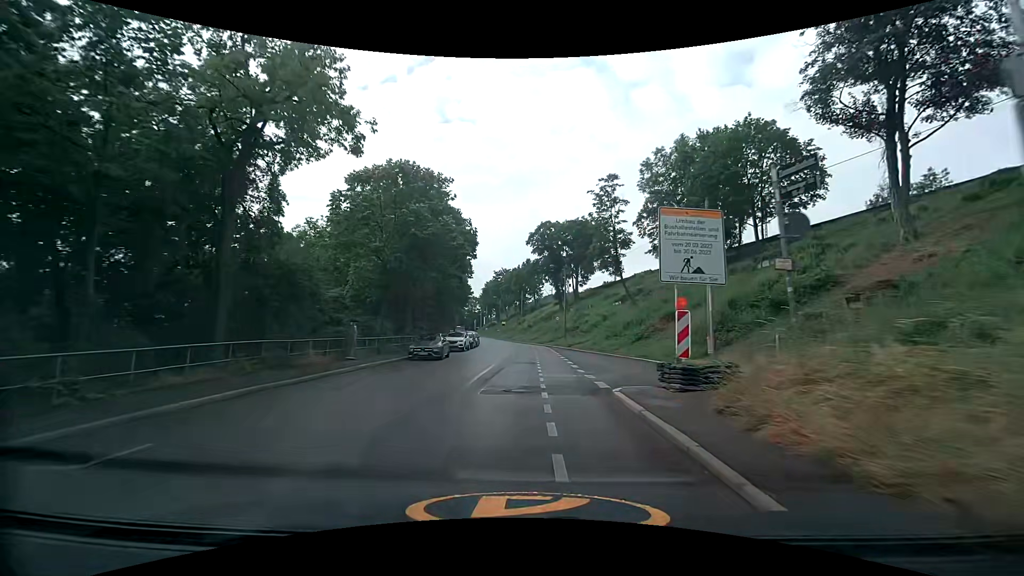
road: secondary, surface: asphalt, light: Day
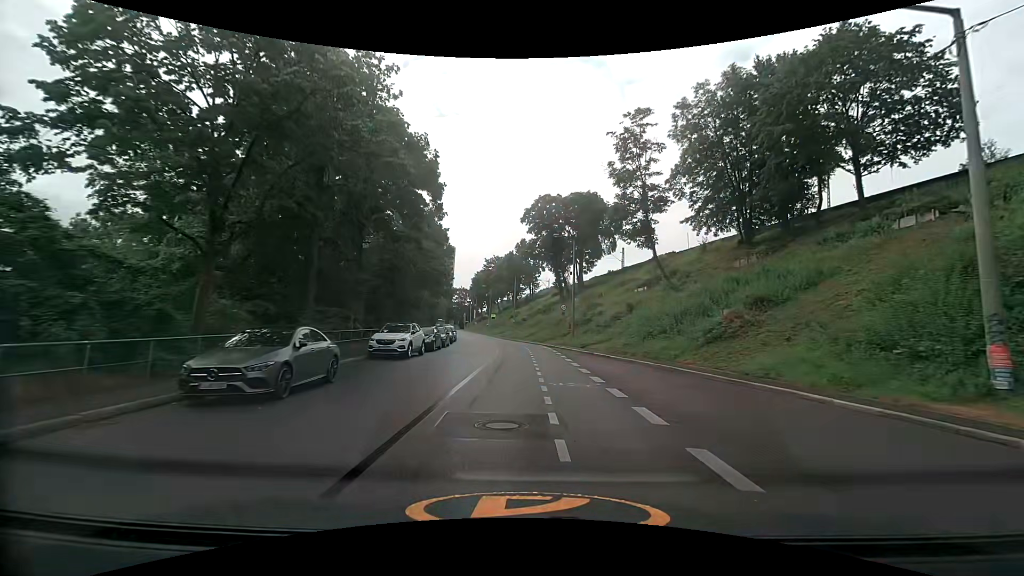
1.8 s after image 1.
(0.0, +17.4) m; 0°
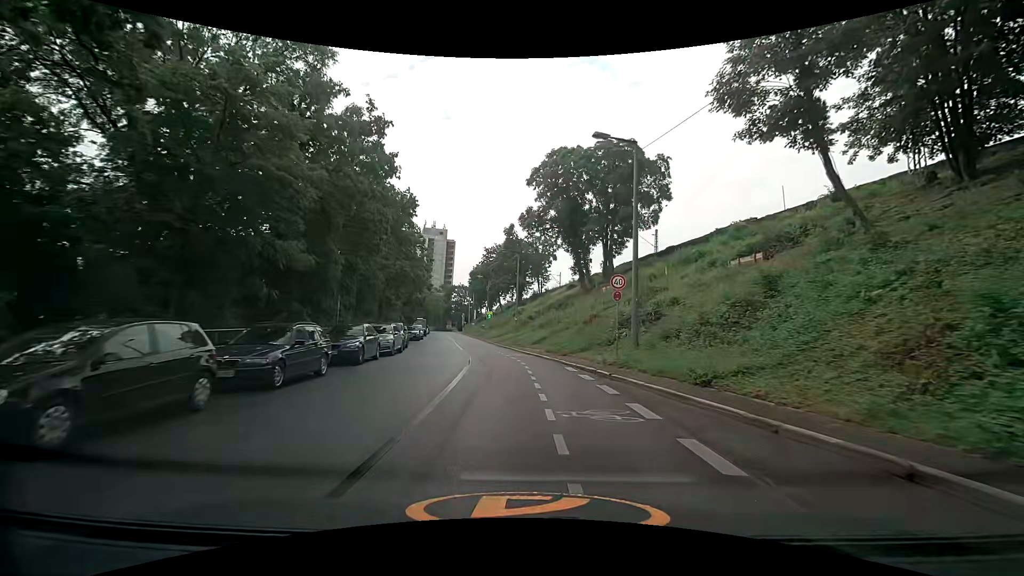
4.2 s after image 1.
(-0.1, +24.0) m; -1°
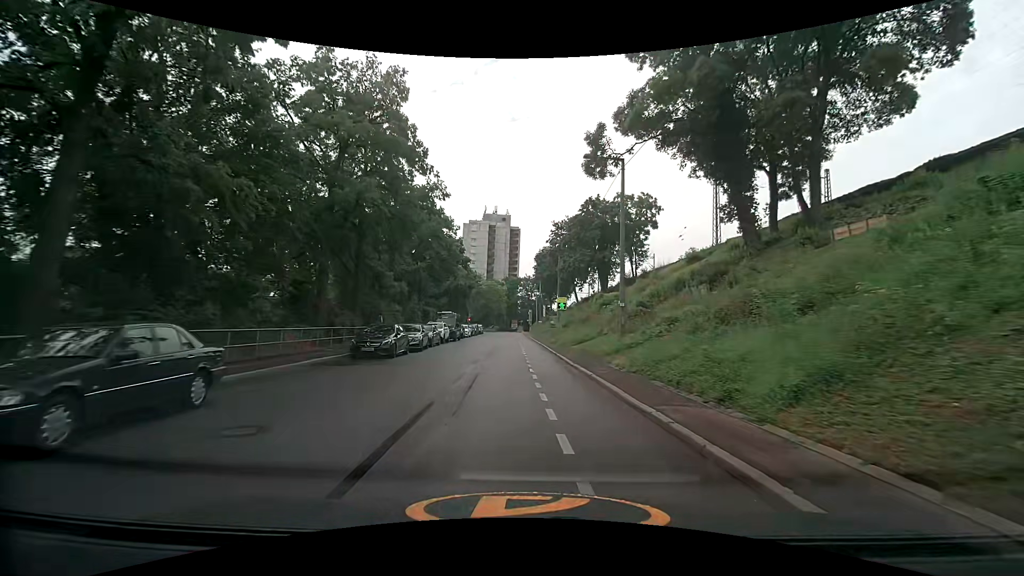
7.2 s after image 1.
(-1.7, +29.9) m; -8°
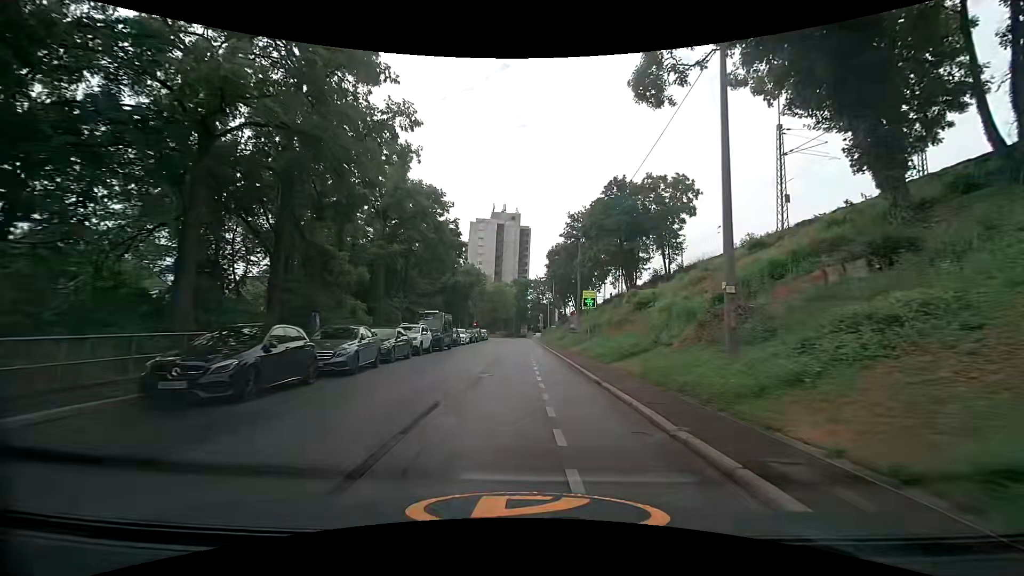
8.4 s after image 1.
(-0.2, +11.6) m; -1°
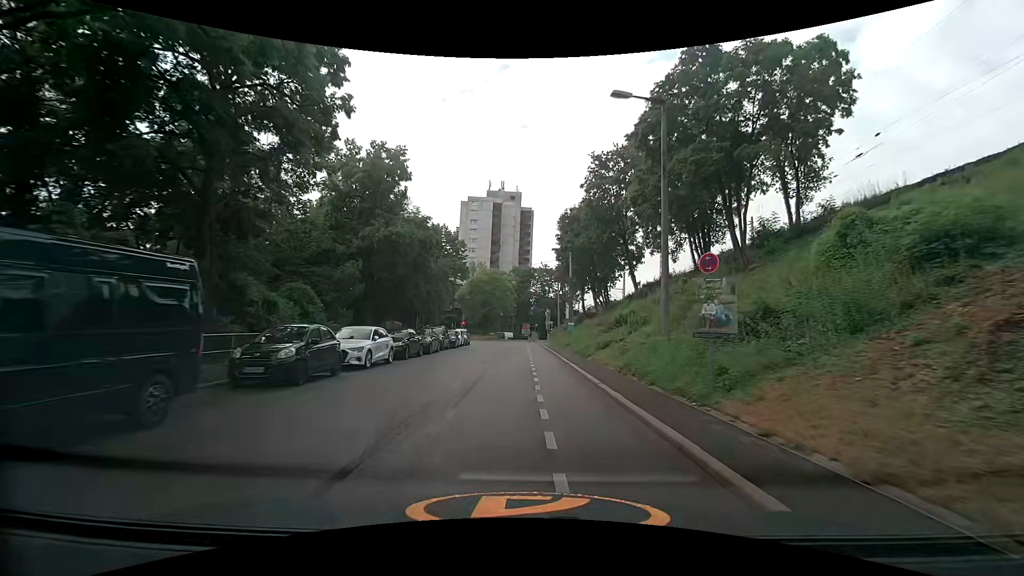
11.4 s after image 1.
(-0.1, +28.3) m; 0°
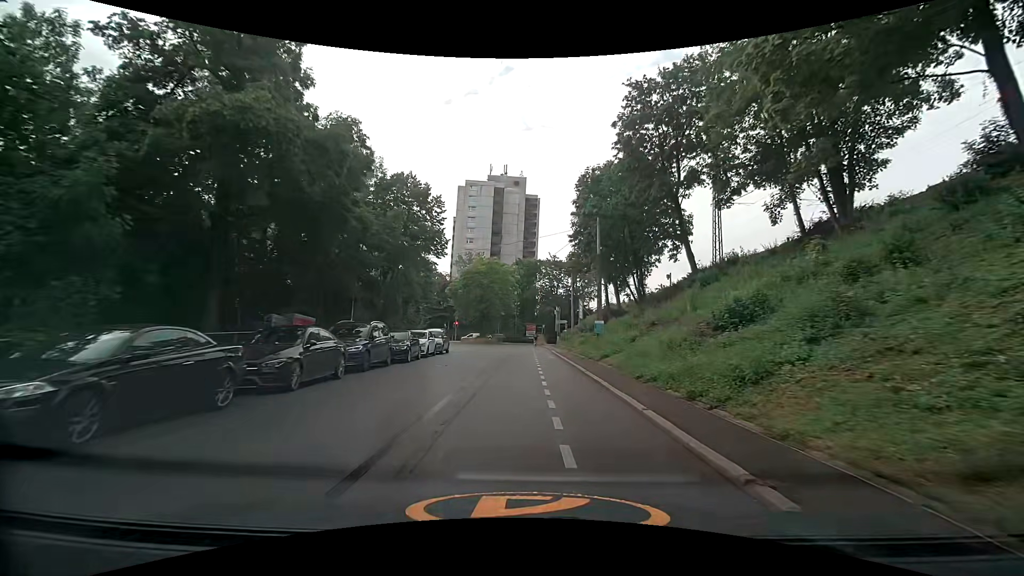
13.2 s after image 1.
(-0.2, +16.8) m; -1°
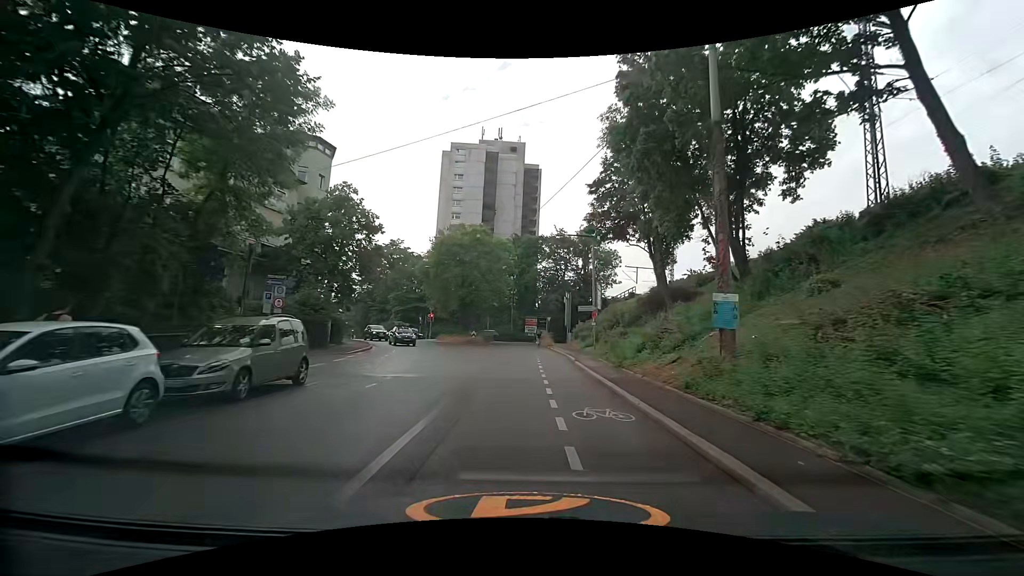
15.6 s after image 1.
(+0.2, +22.3) m; 0°
